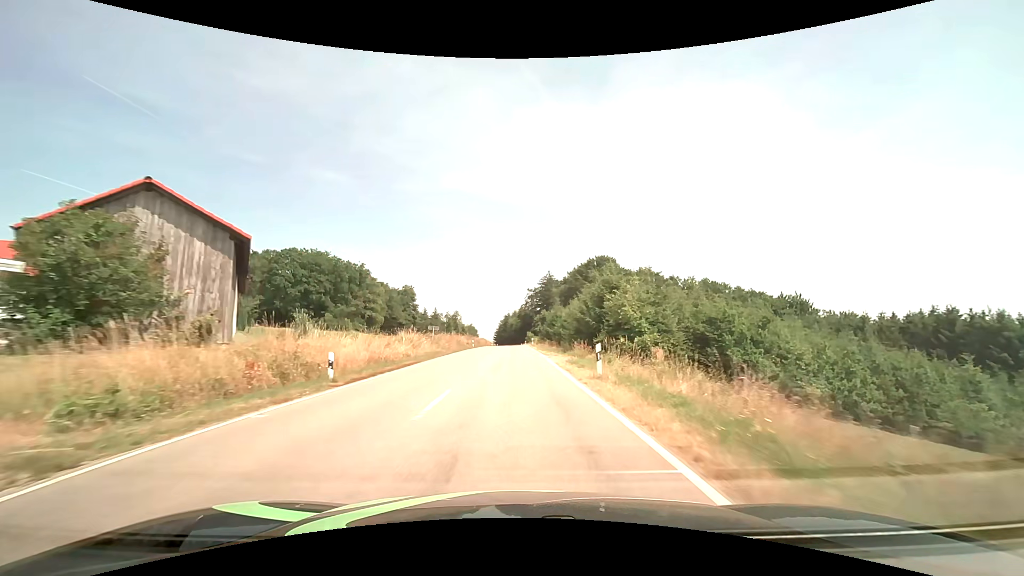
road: tertiary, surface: asphalt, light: Day
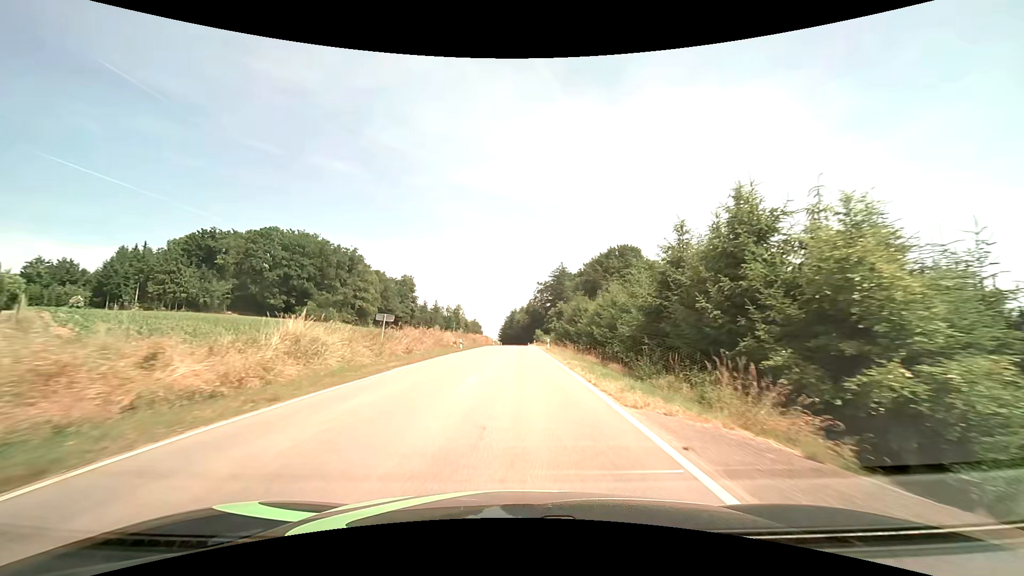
(-0.2, +20.7) m; -1°
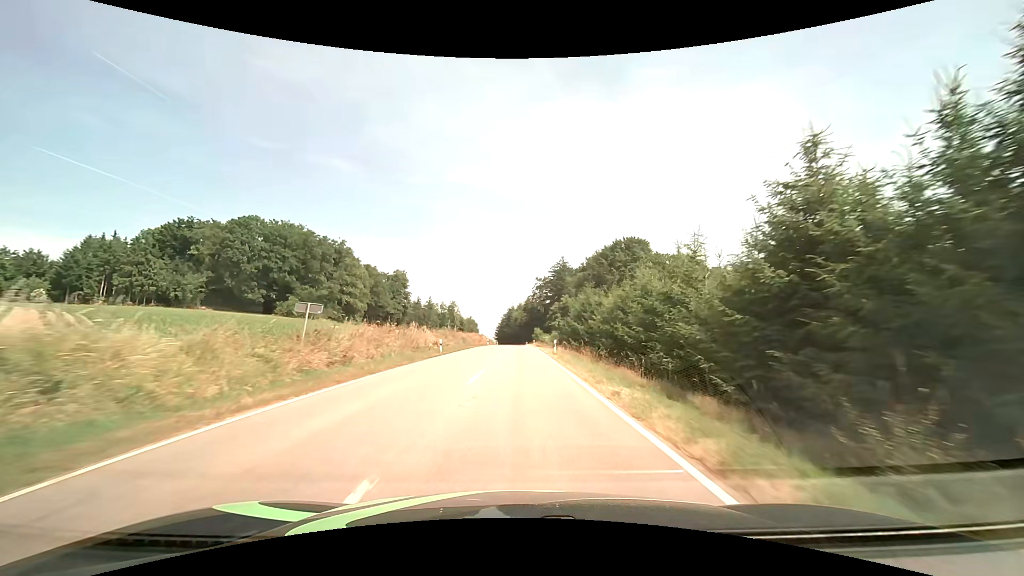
(0.0, +10.4) m; 0°
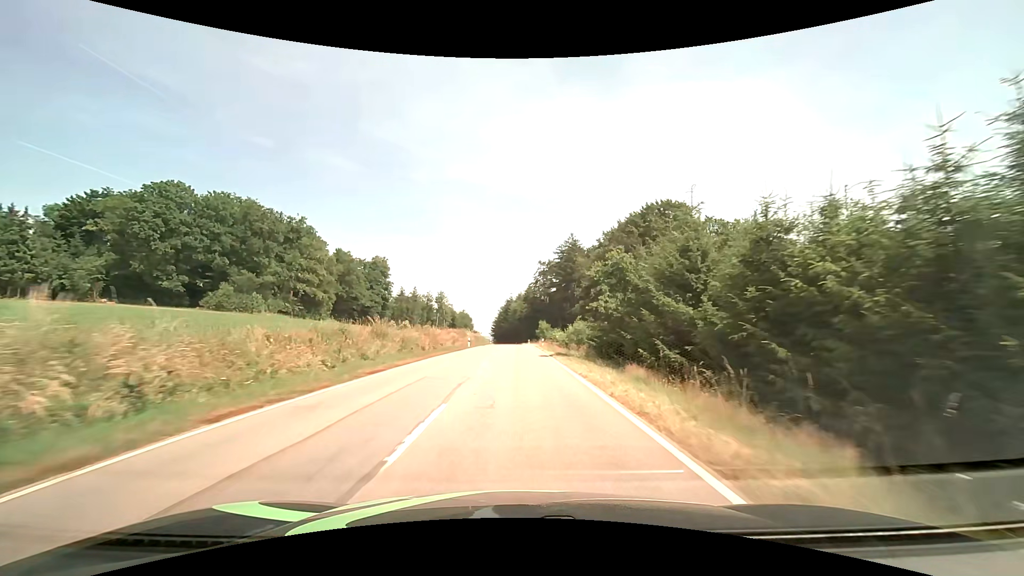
(+0.2, +31.5) m; 0°
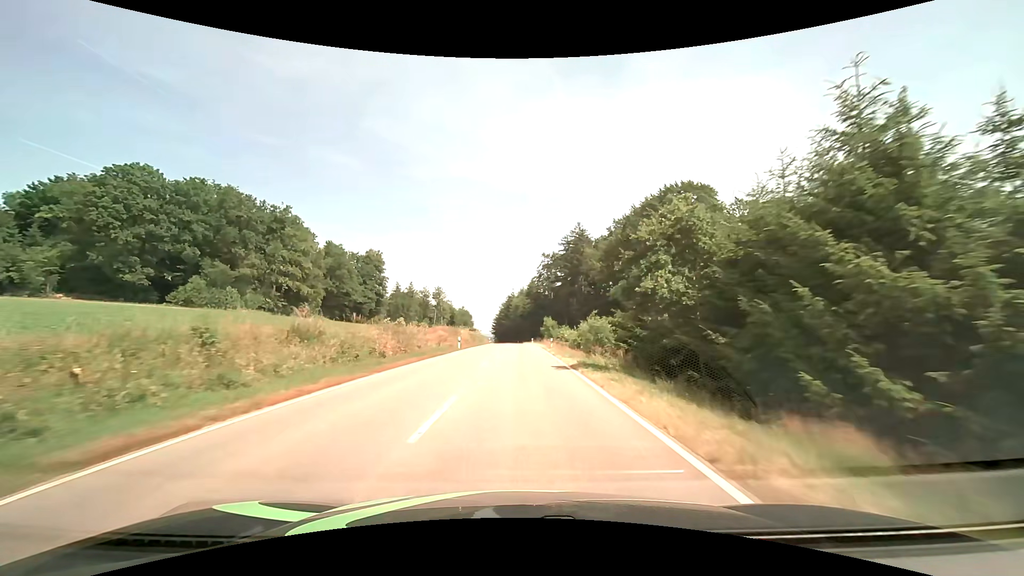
(0.0, +10.6) m; 0°
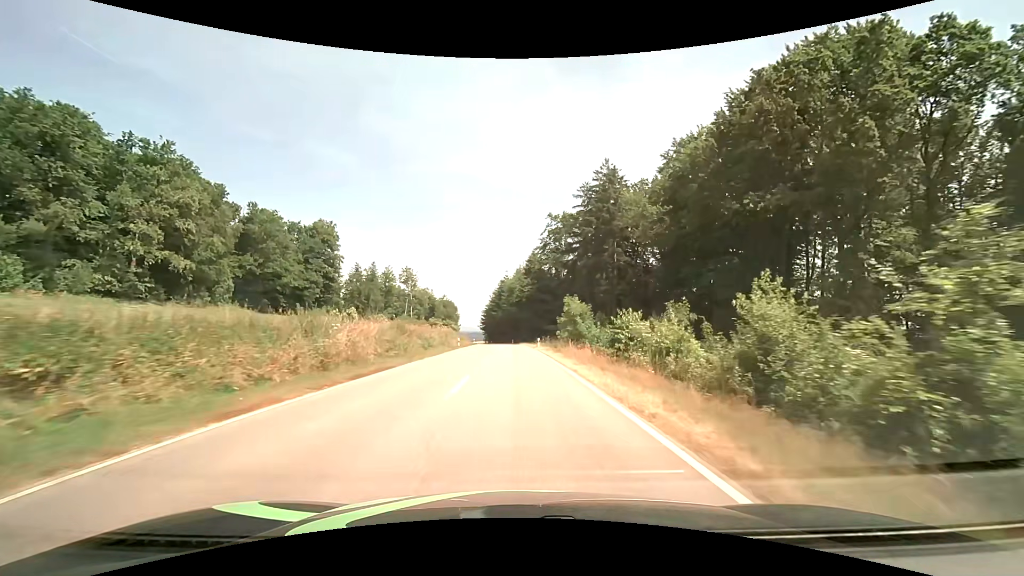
(+0.1, +43.0) m; 0°
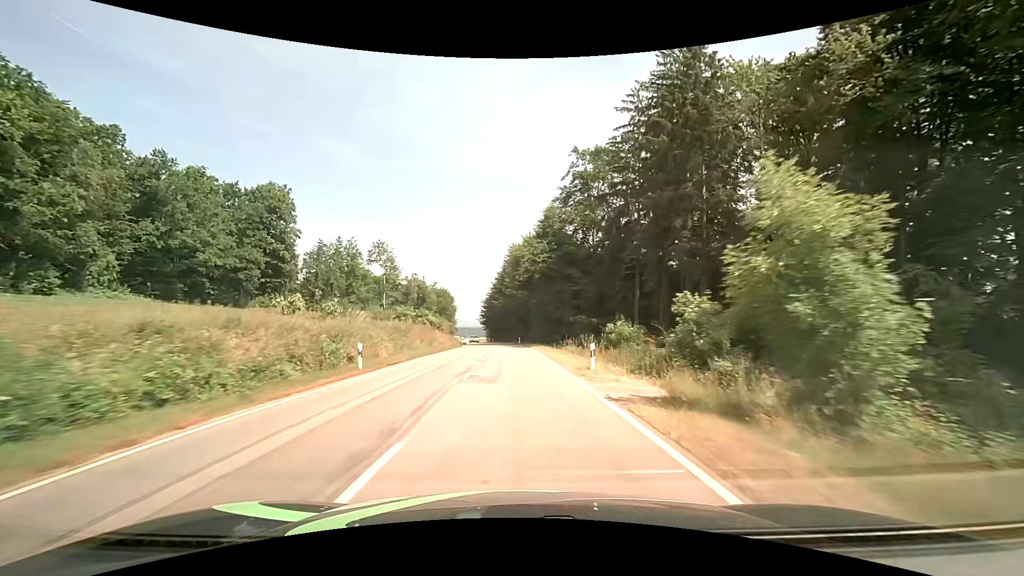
(-0.1, +32.6) m; -1°
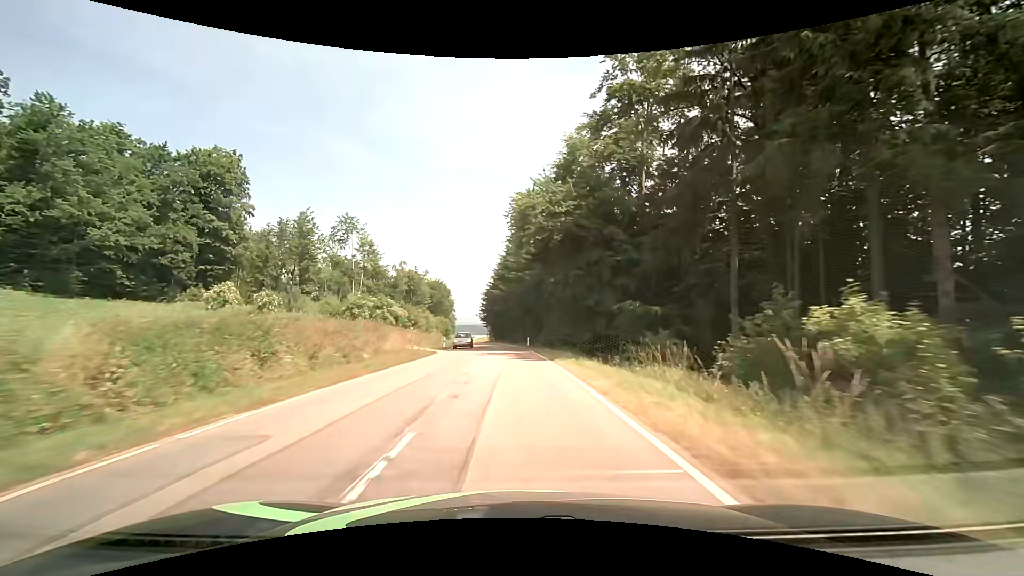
(-0.2, +21.8) m; -1°
(0, +10) (0, +20) (-1, +30) (-1, +40) (-2, +50) (-3, +60) (-4, +70) (-5, +80) (-6, +90) (-7, +100) m
